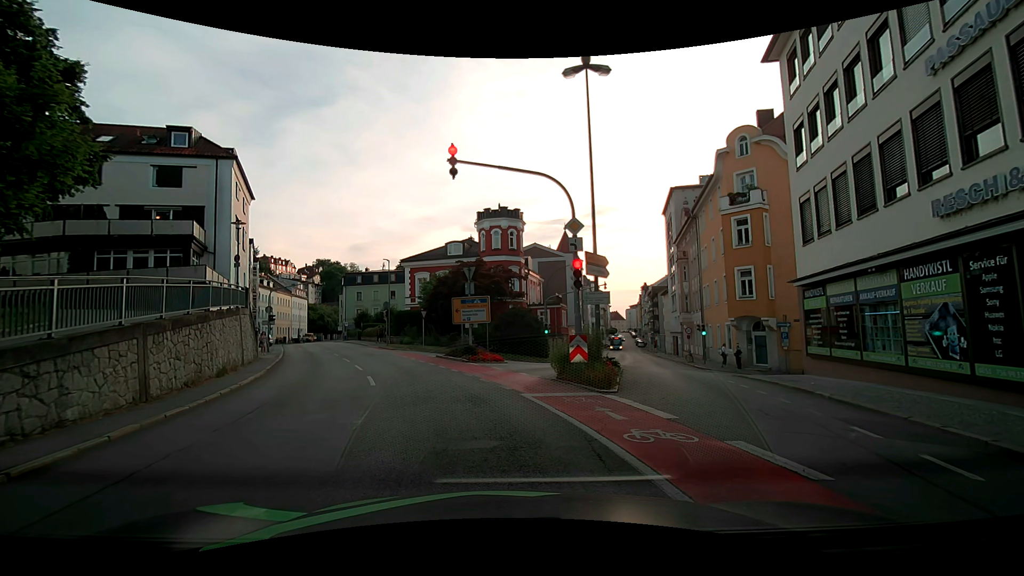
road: tertiary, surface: asphalt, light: Day
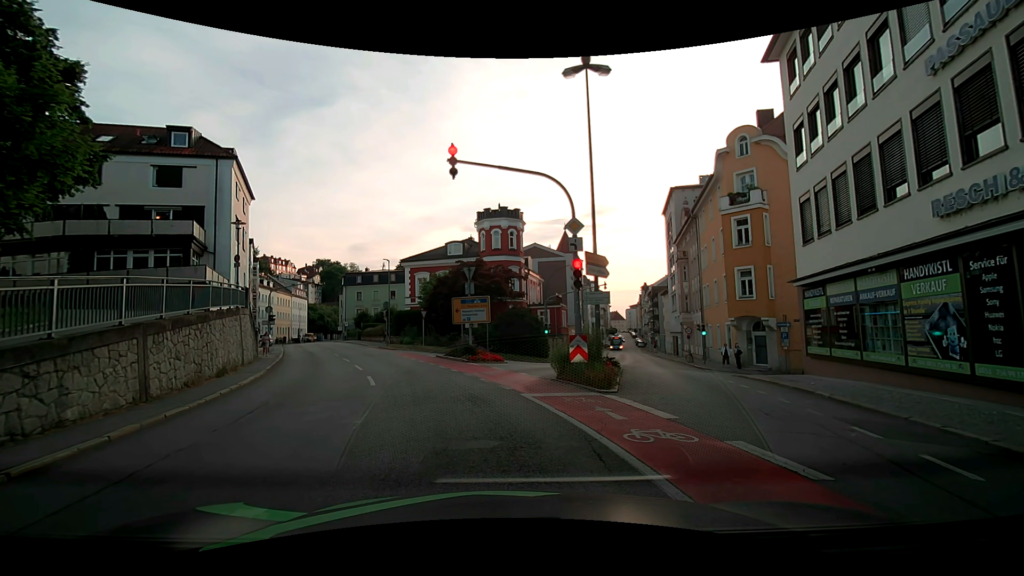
(0.0, 0.0) m; 0°
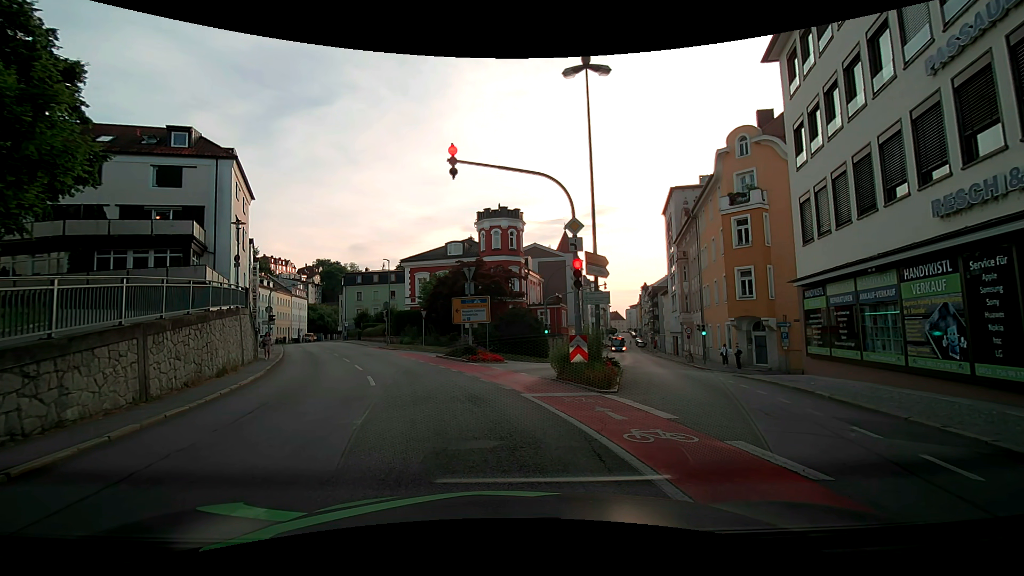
(0.0, 0.0) m; 0°
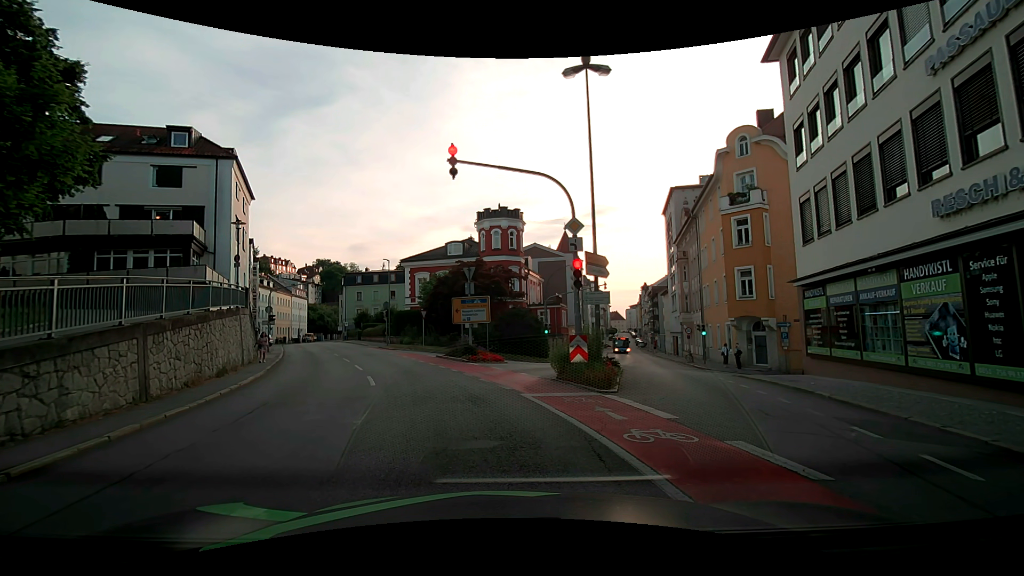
(0.0, 0.0) m; 0°
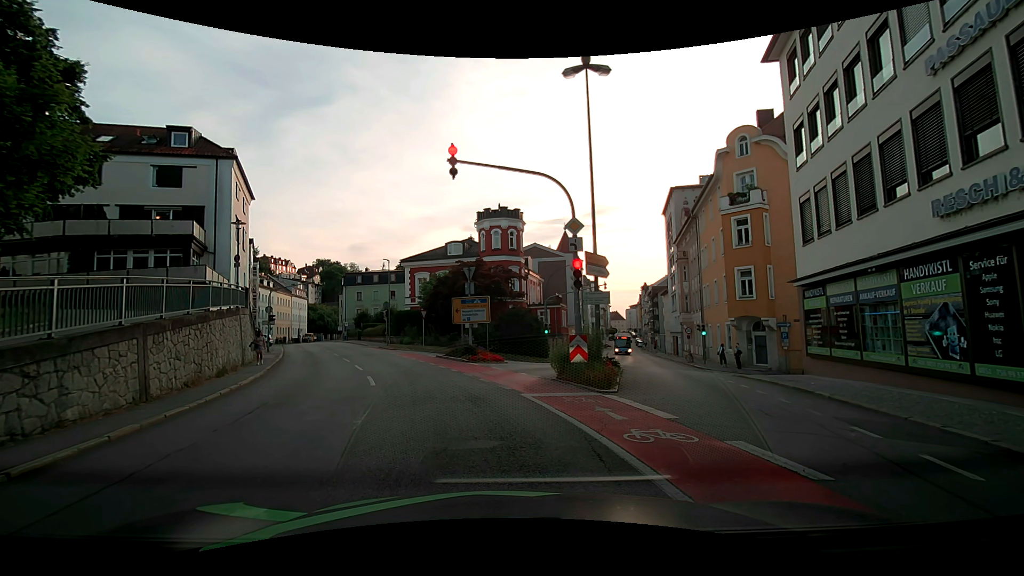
(0.0, 0.0) m; 0°
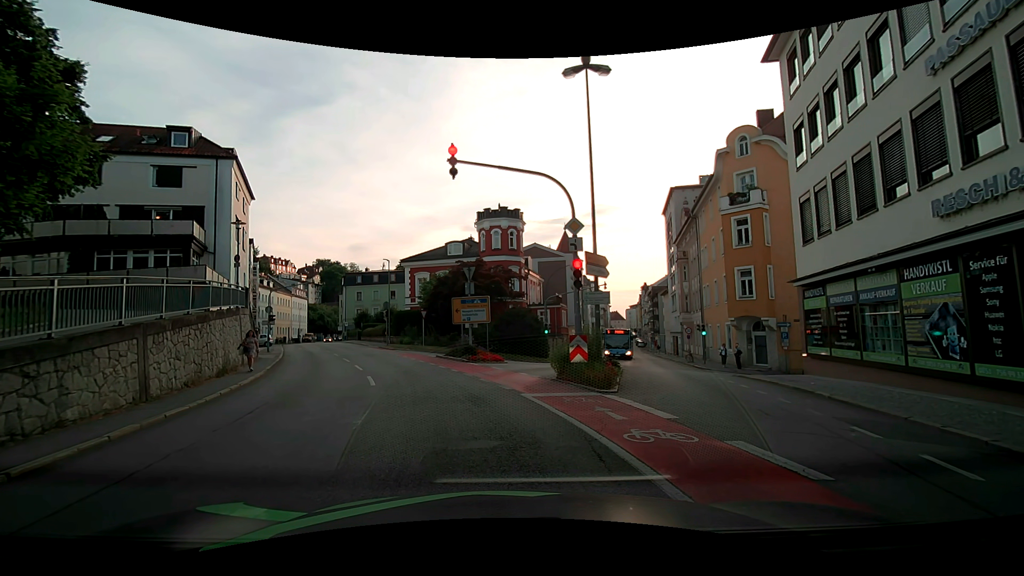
(0.0, 0.0) m; 0°
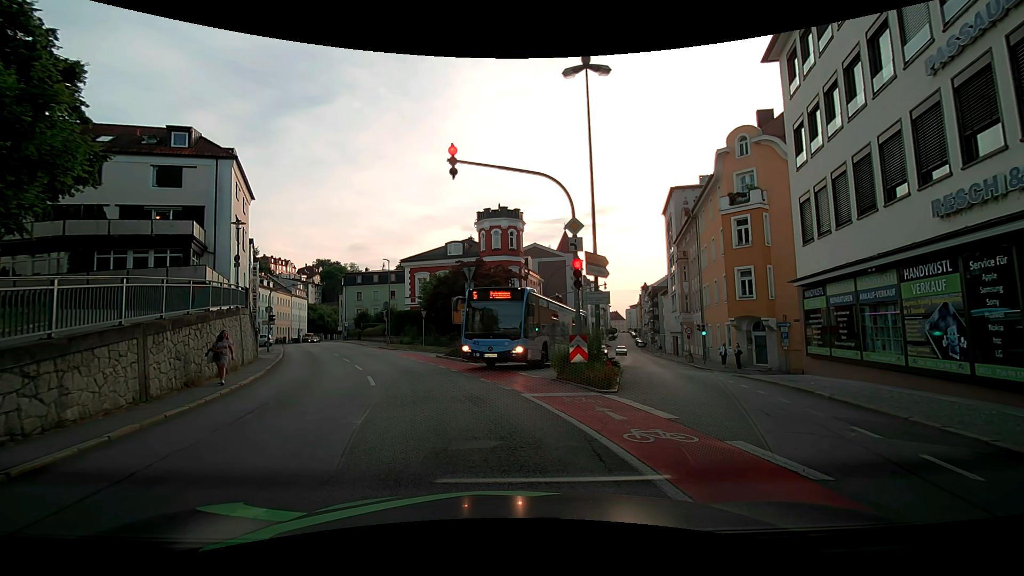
(0.0, 0.0) m; 0°
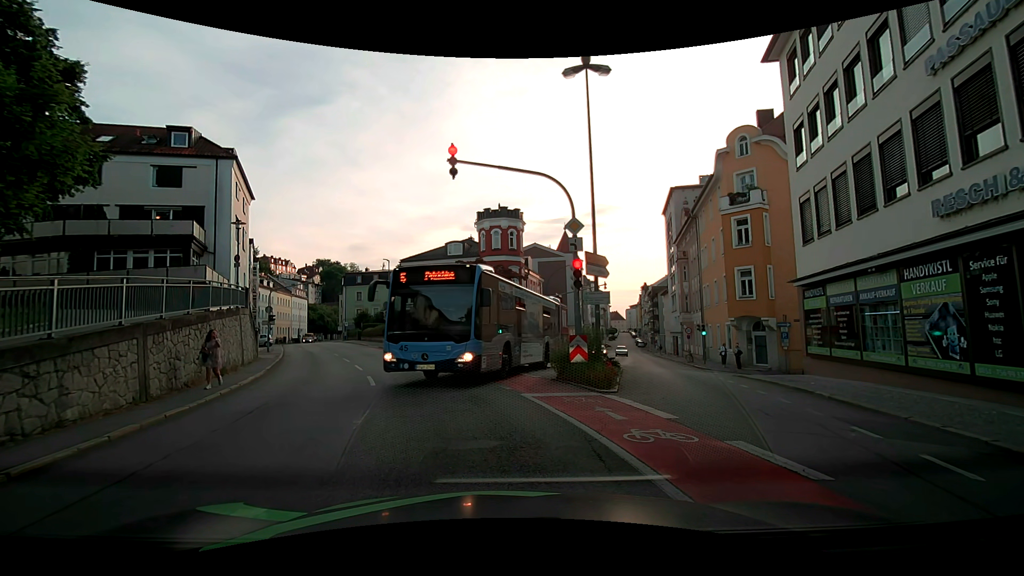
(0.0, 0.0) m; 0°
